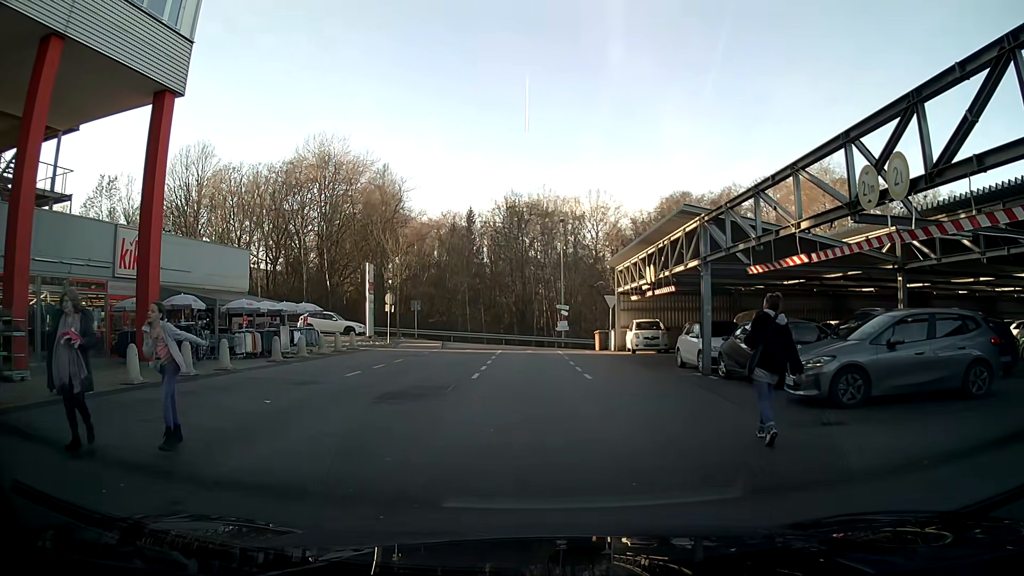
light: Day
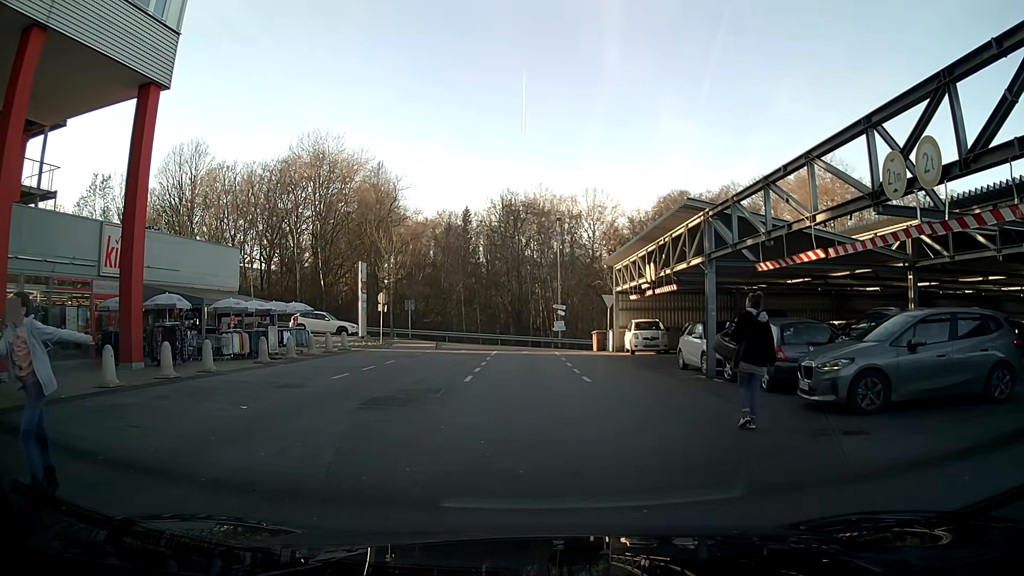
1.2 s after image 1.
(0.0, +0.8) m; 0°
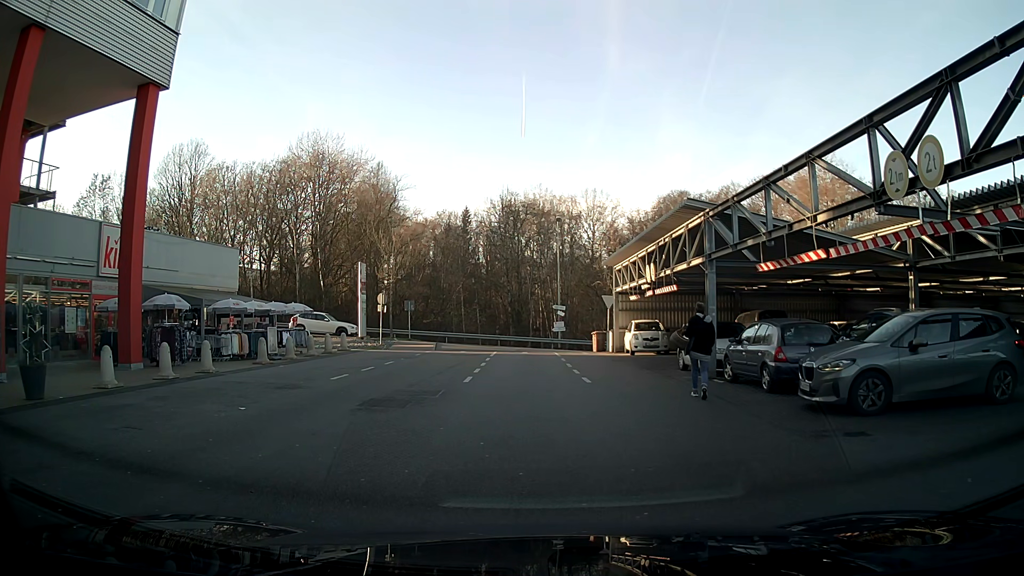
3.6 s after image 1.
(0.0, +0.1) m; 0°
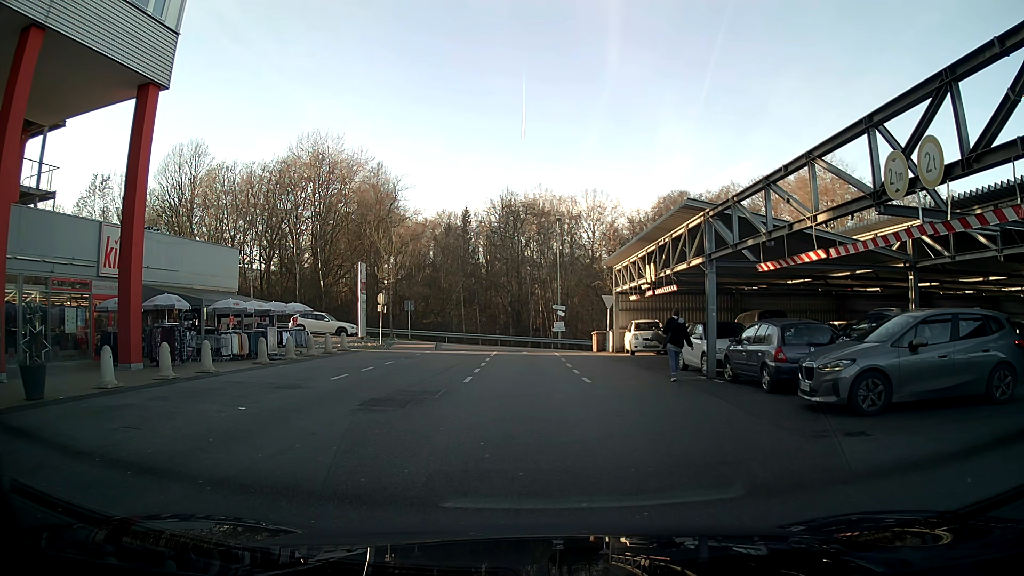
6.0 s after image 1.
(0.0, 0.0) m; 0°
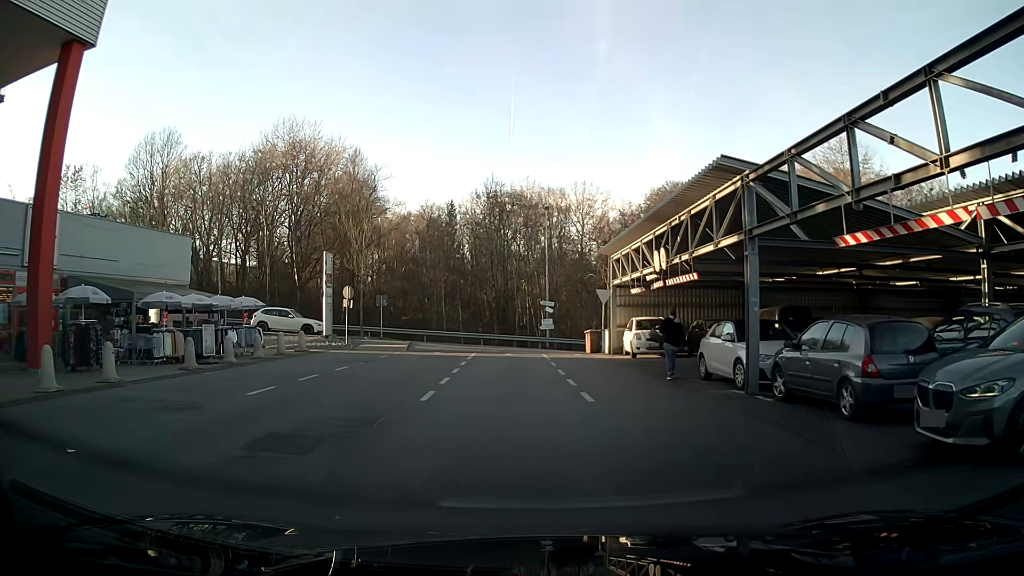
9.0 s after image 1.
(0.0, +4.4) m; +1°
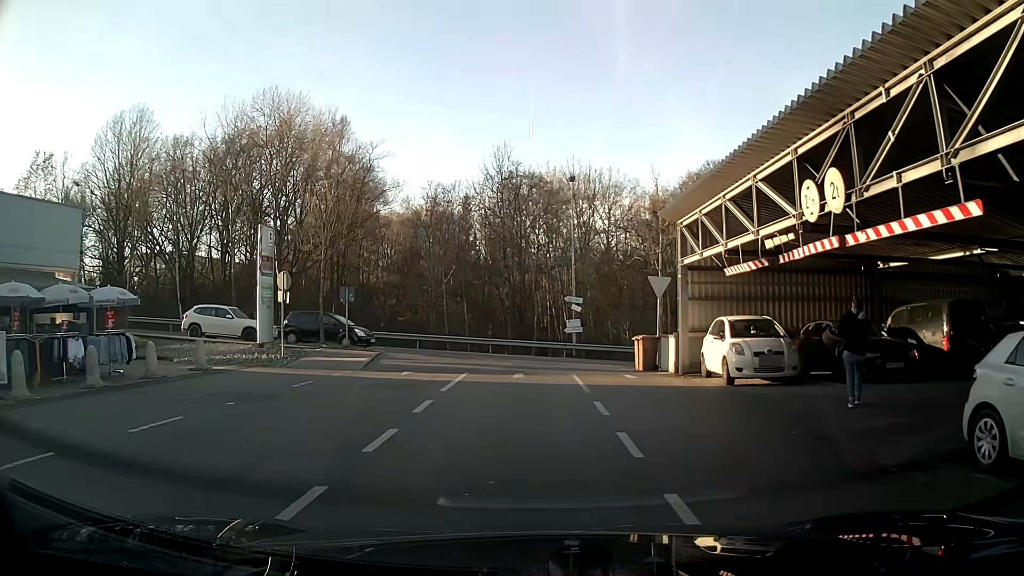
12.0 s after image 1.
(-0.2, +10.4) m; -2°
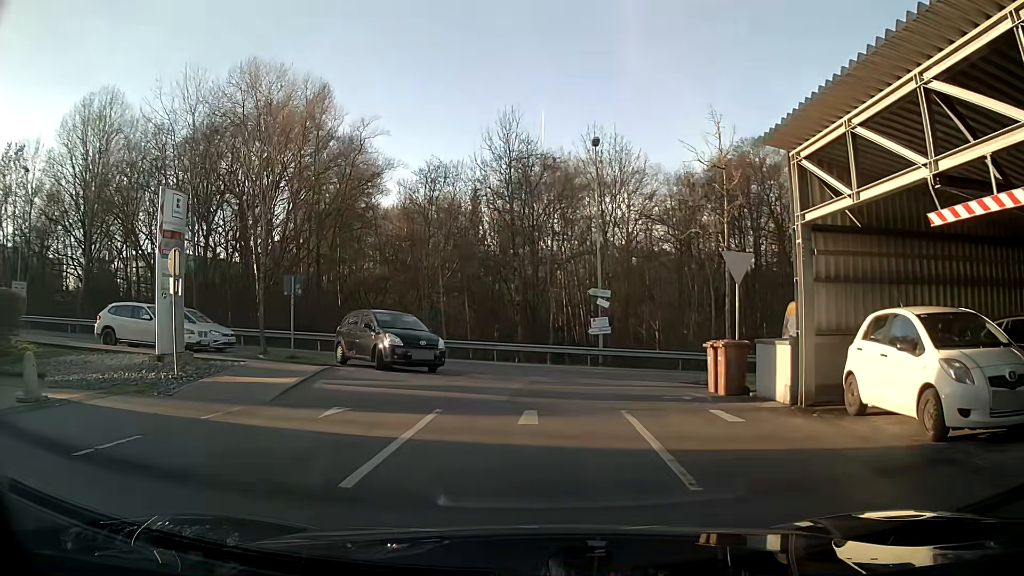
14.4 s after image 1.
(0.0, +7.6) m; 0°
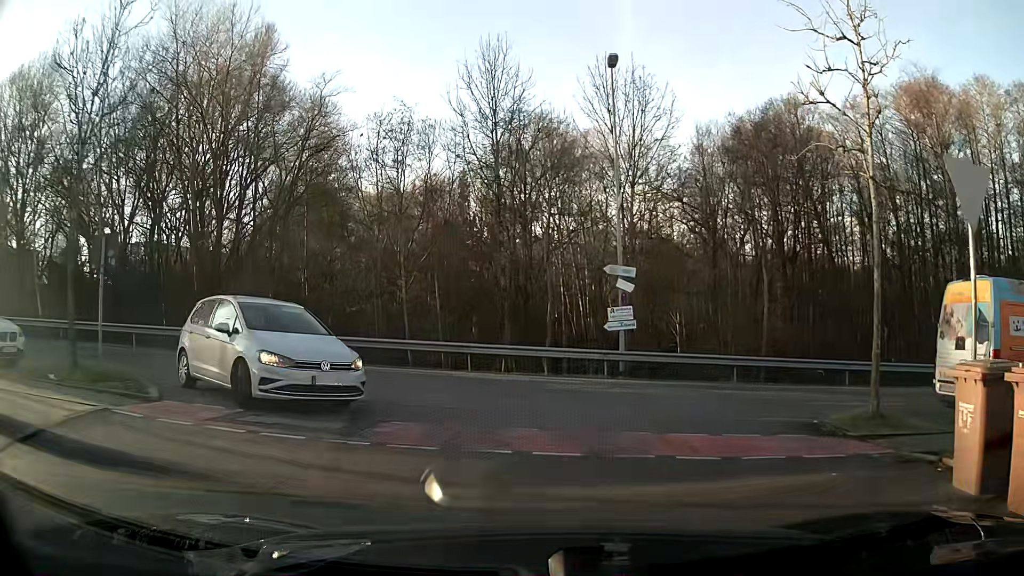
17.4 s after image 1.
(+0.2, +9.1) m; 0°
